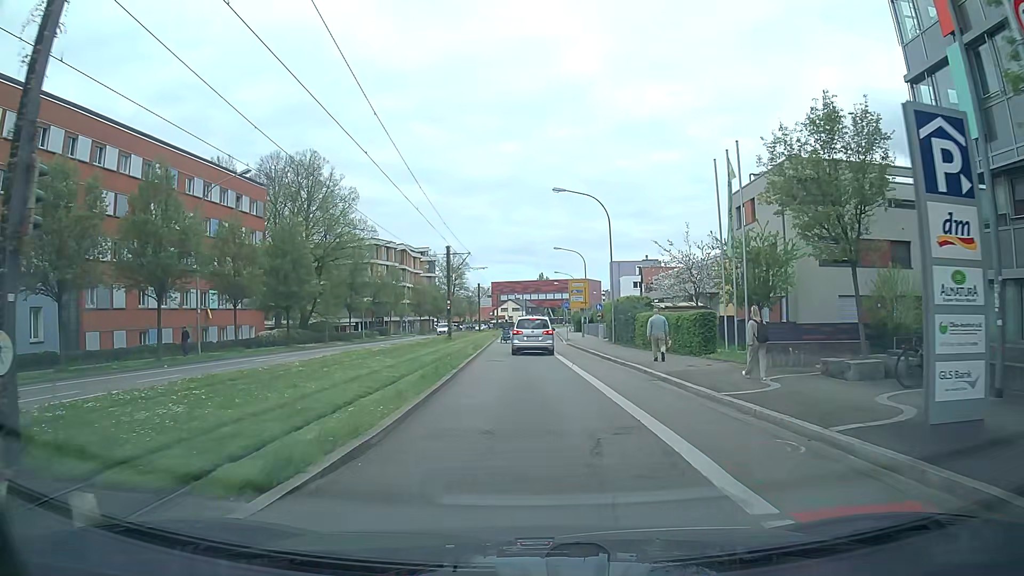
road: secondary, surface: asphalt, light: Day
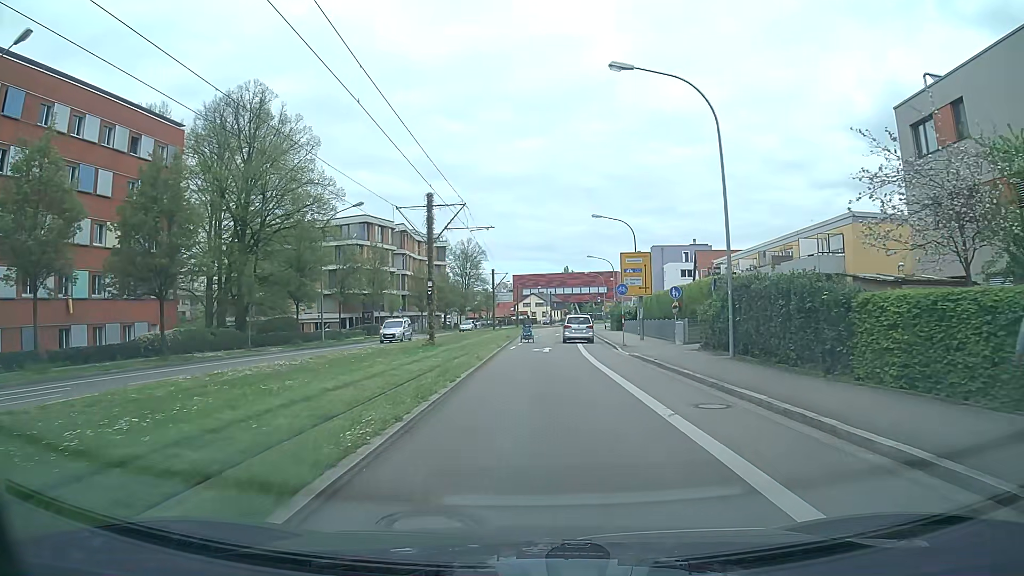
(-0.7, +20.7) m; -3°
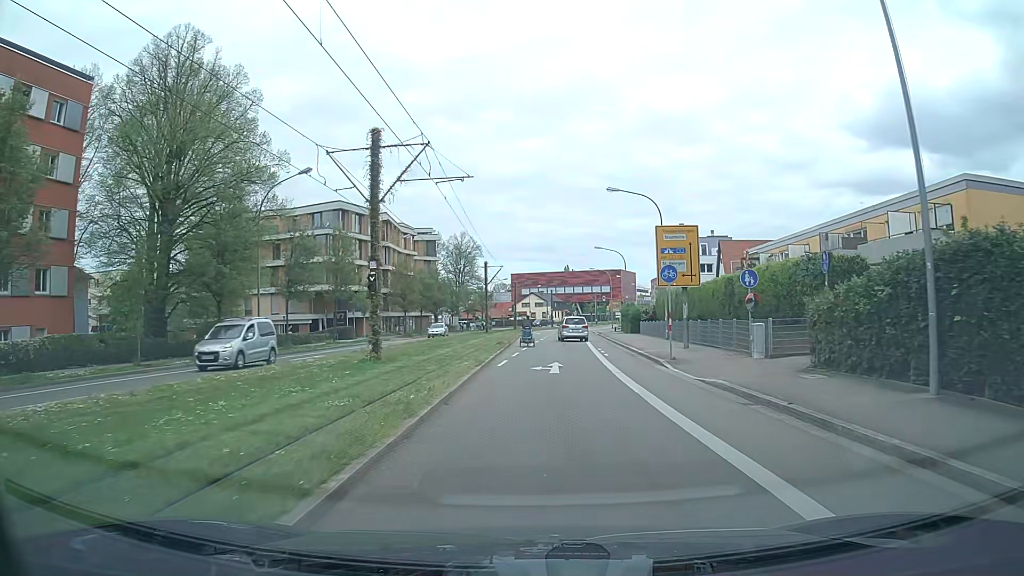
(0.0, +11.6) m; 0°
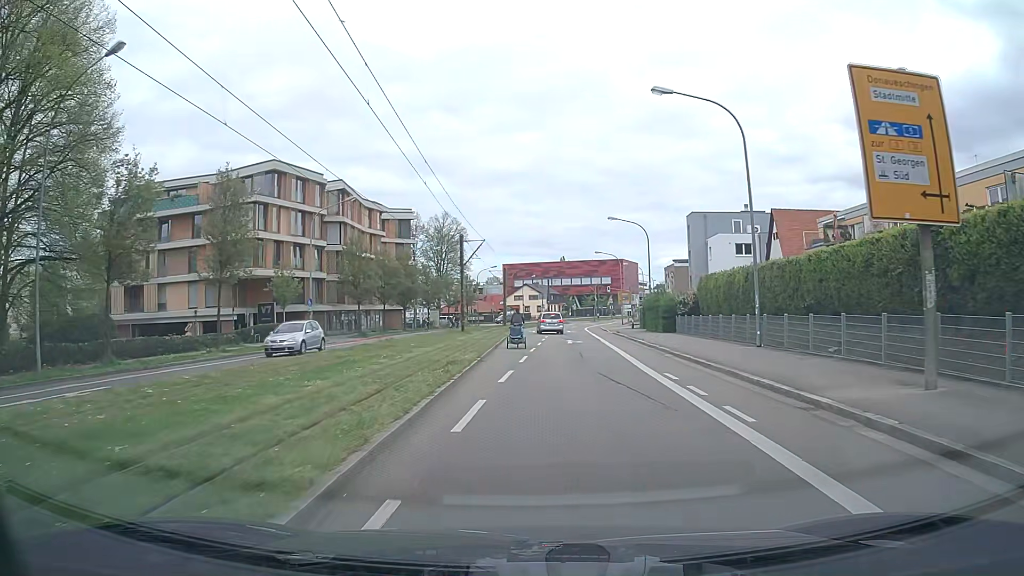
(+0.1, +18.5) m; +1°
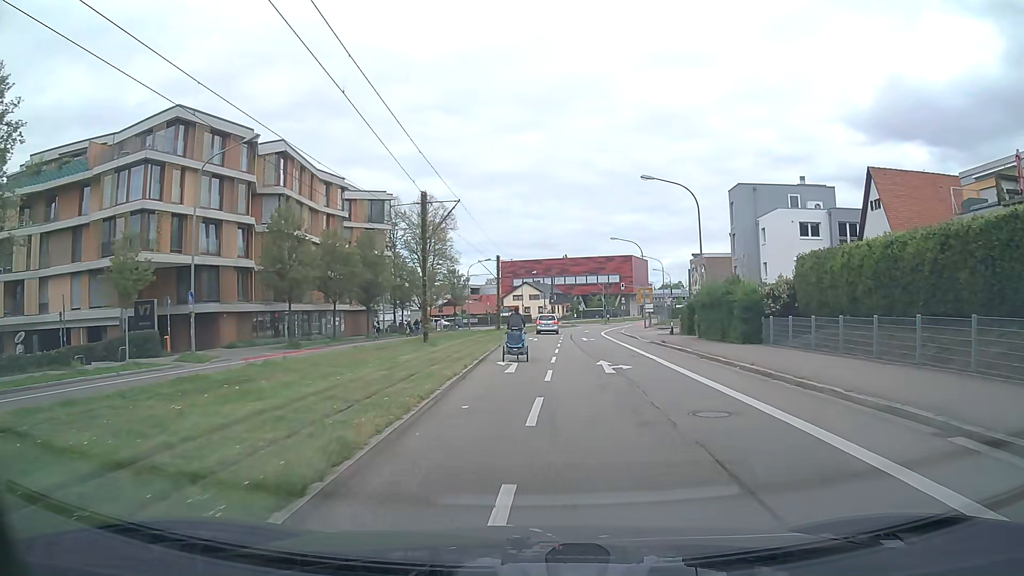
(-0.1, +17.3) m; 0°
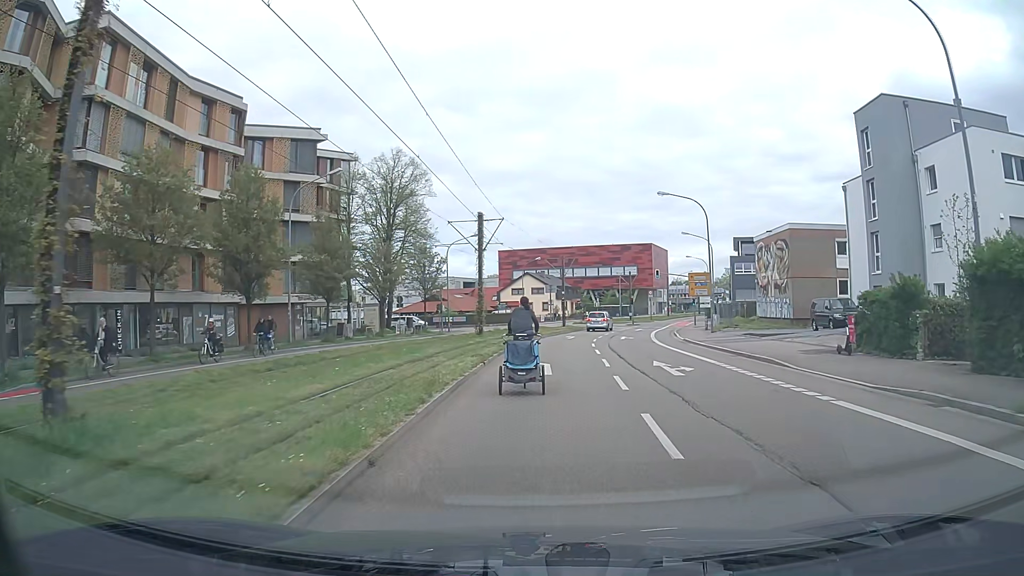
(-0.1, +25.8) m; 0°
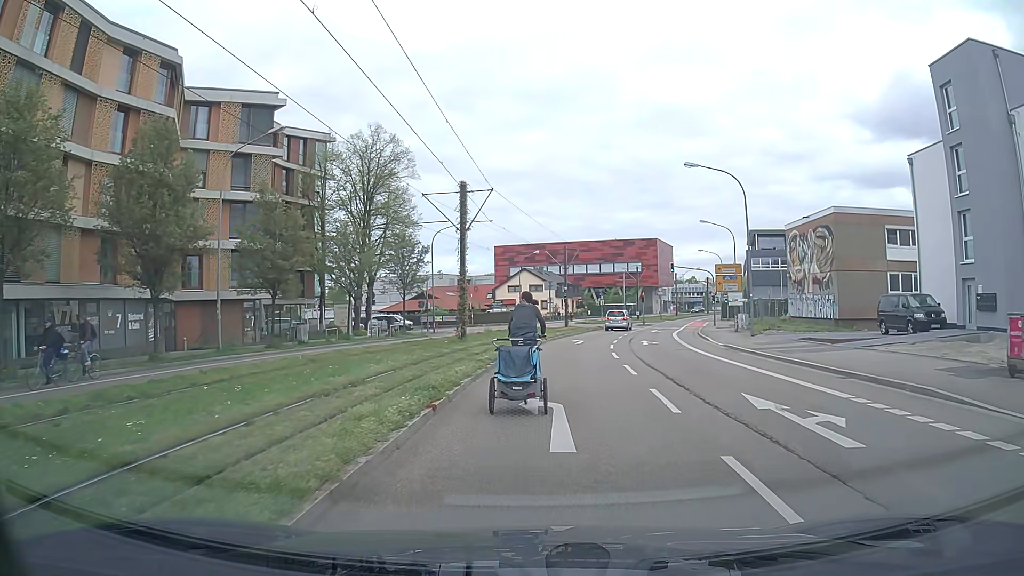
(0.0, +8.8) m; 0°
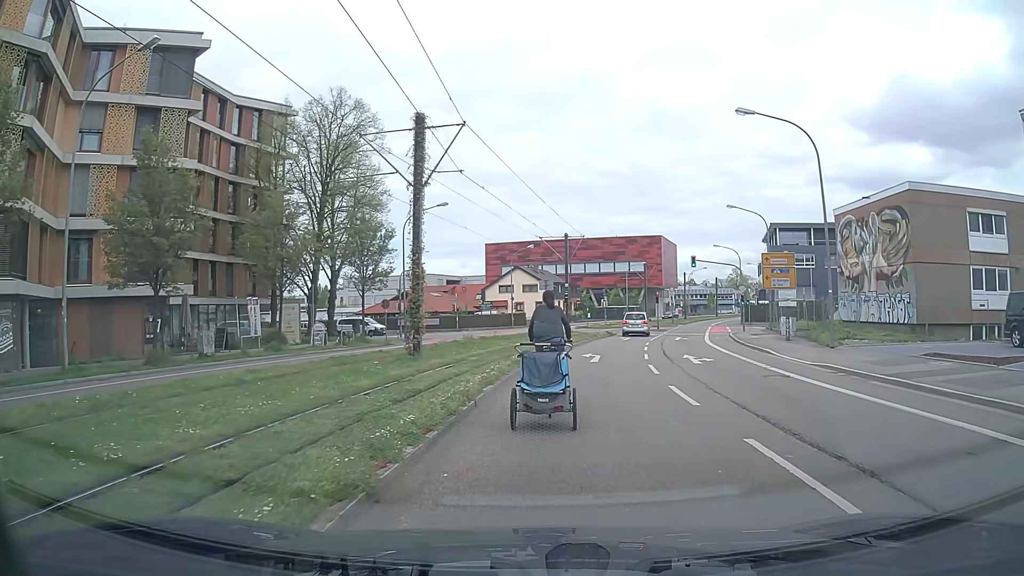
(+0.1, +10.8) m; +1°
